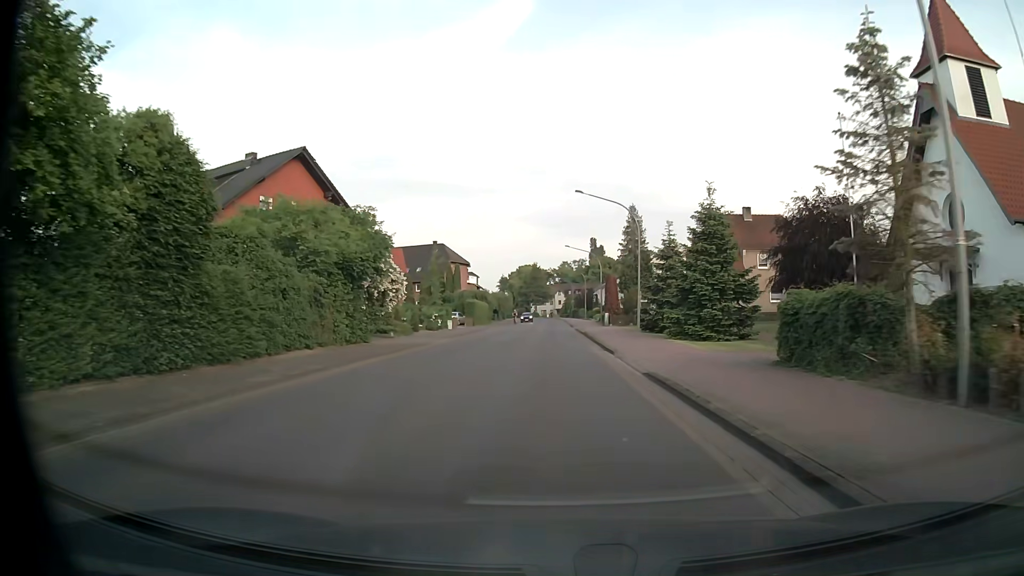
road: tertiary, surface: asphalt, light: Day
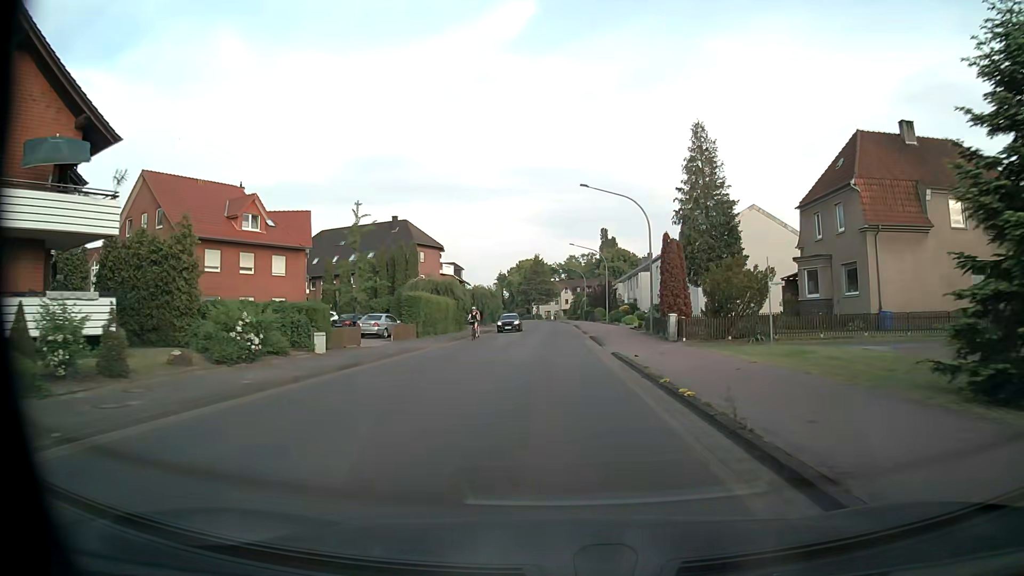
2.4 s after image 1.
(-0.2, +33.0) m; -1°
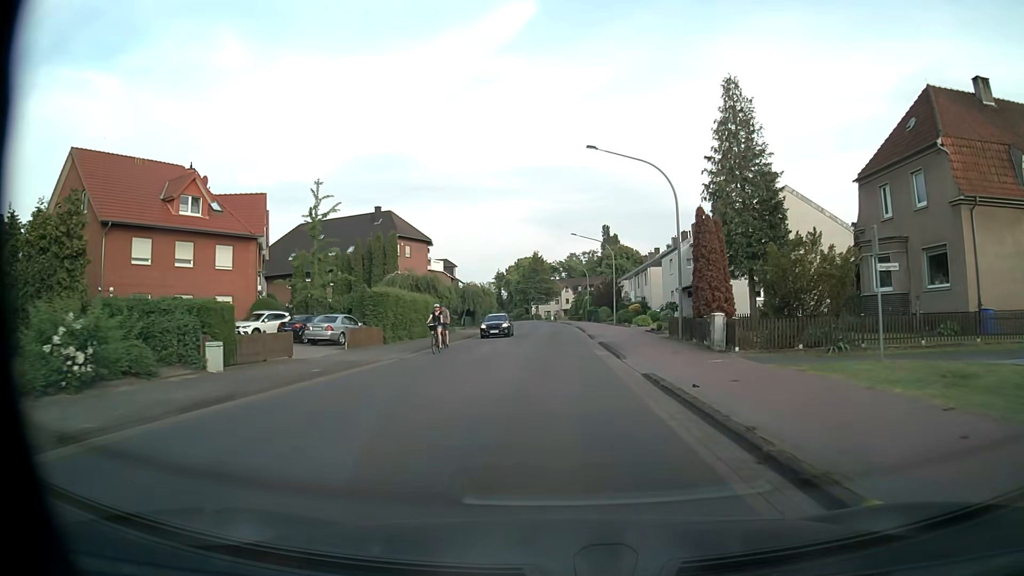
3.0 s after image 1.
(0.0, +8.2) m; 0°
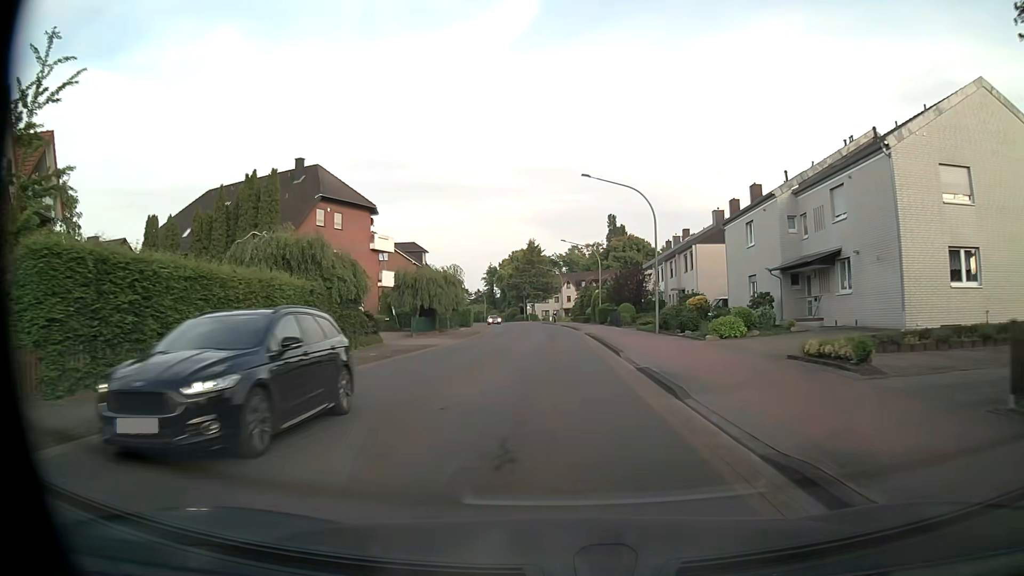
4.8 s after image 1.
(-0.1, +24.7) m; 0°
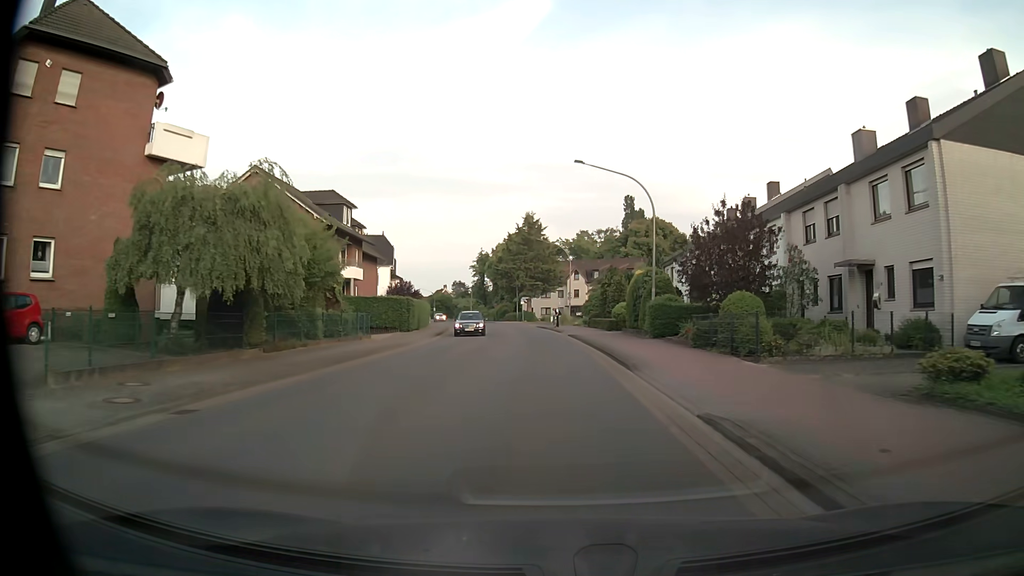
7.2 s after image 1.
(0.0, +32.9) m; 0°
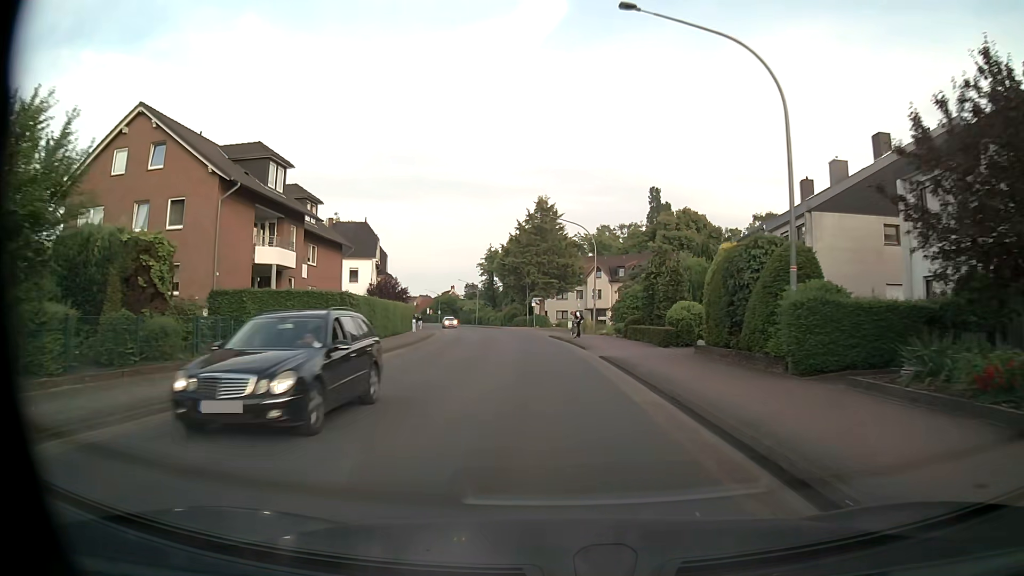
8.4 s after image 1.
(-0.1, +16.4) m; -1°
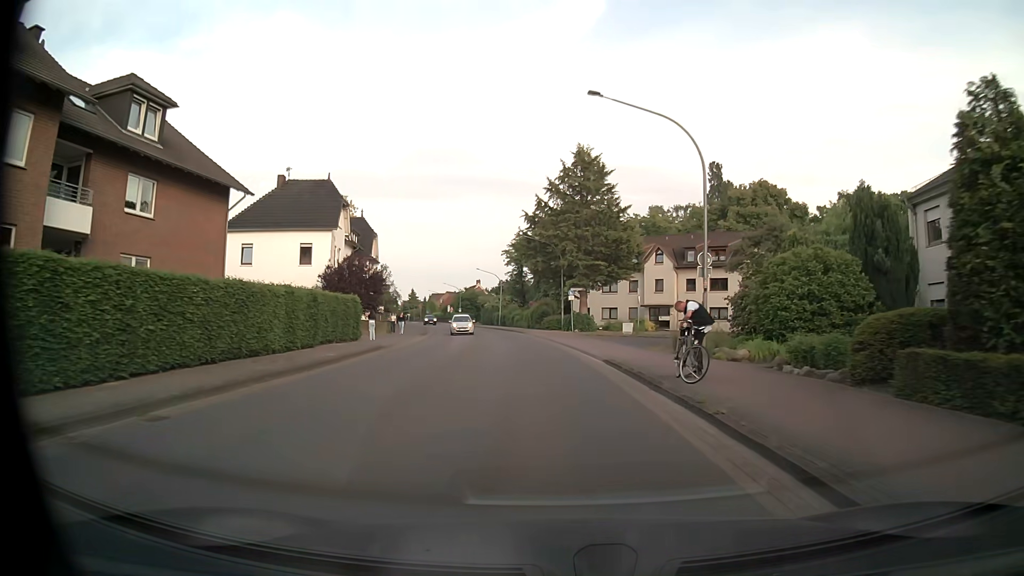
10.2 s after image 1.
(-0.9, +24.7) m; -4°
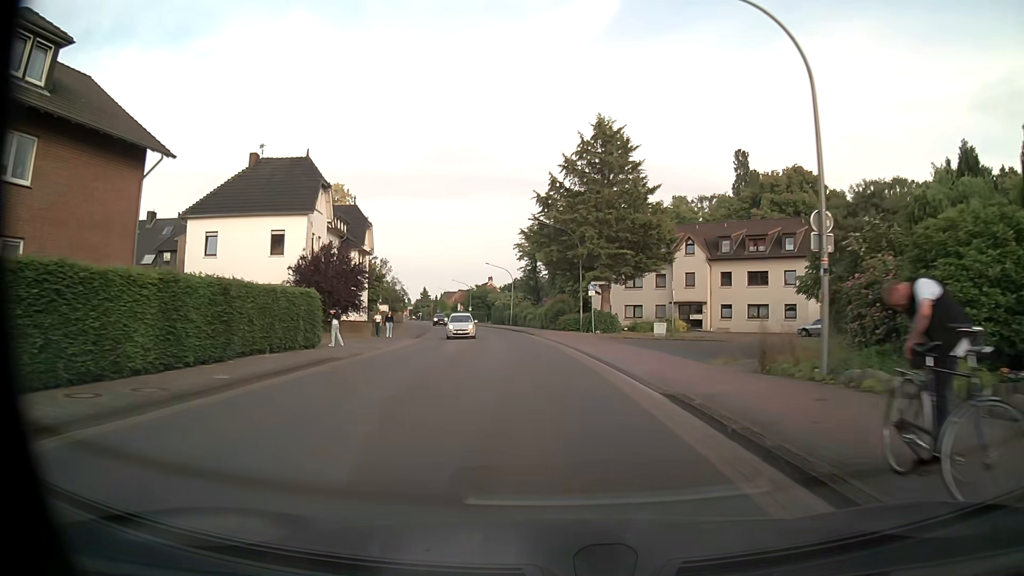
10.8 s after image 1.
(-0.1, +8.2) m; -1°
(0, +10) (-1, +20) (-1, +30) (-3, +40) (-4, +50) (-6, +60) (-8, +69) (-10, +79) (-12, +89) (-14, +99) m
